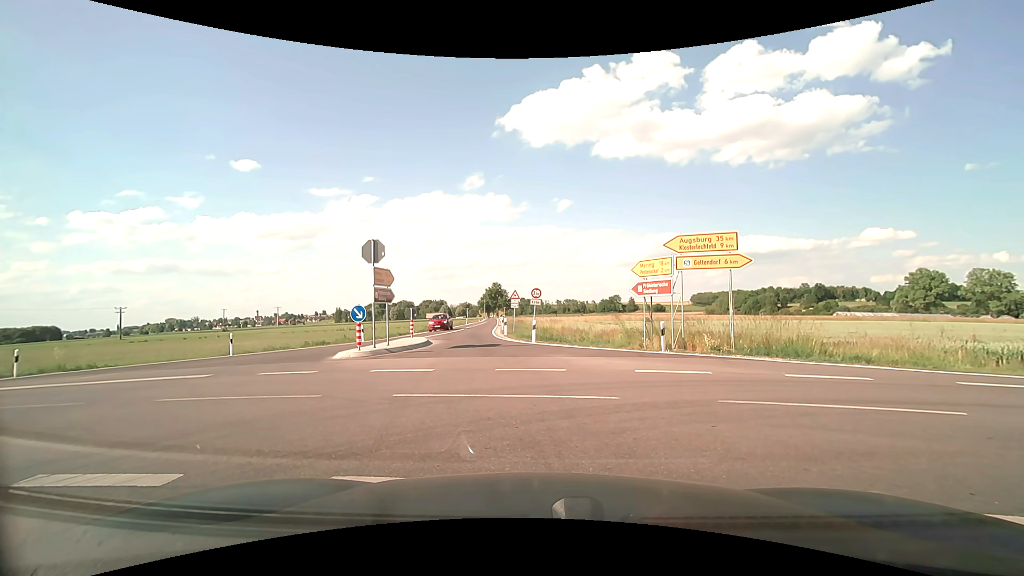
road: secondary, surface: asphalt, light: Day
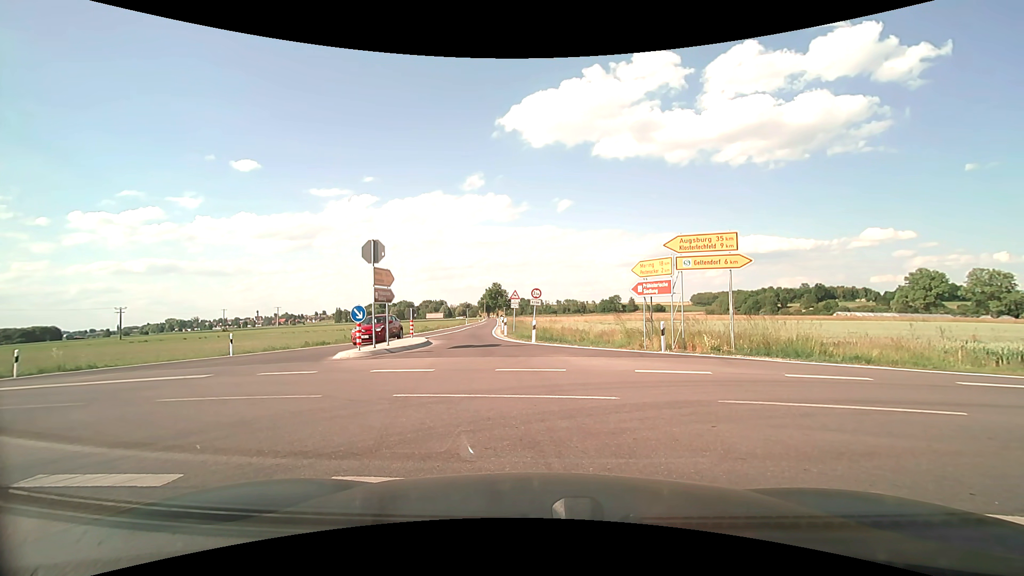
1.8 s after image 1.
(0.0, +0.1) m; 0°
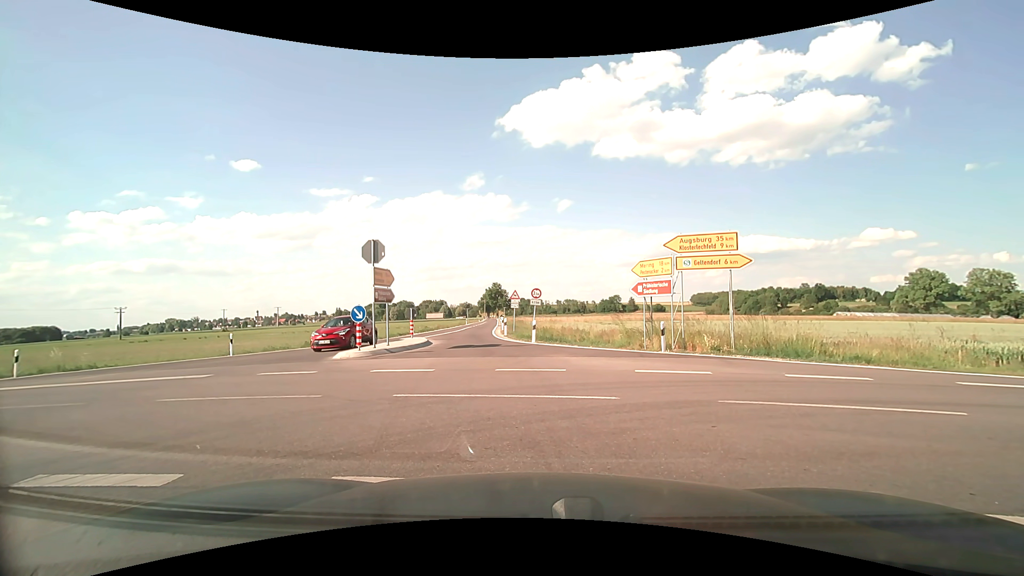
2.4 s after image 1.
(0.0, 0.0) m; 0°
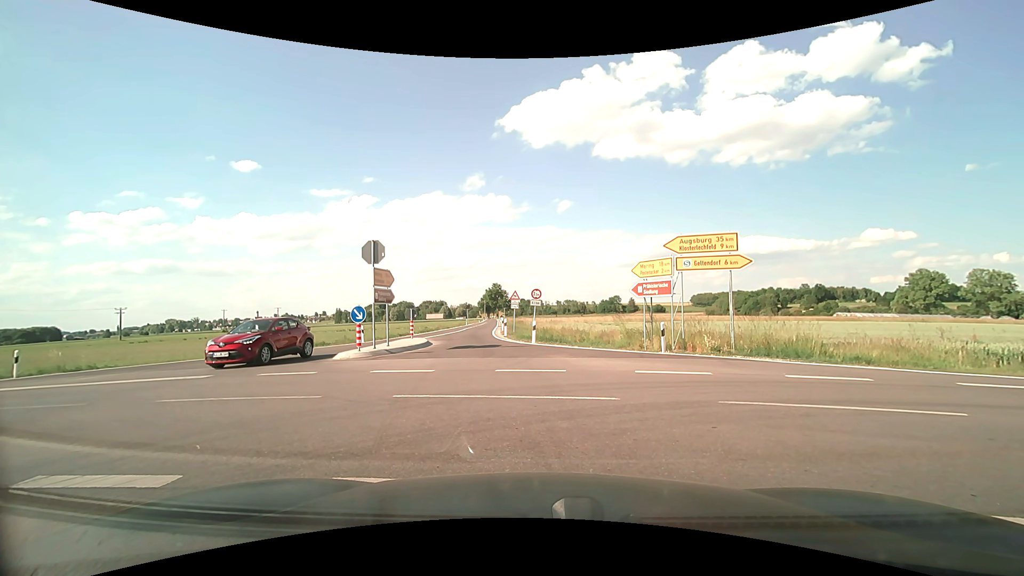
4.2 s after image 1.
(0.0, 0.0) m; 0°
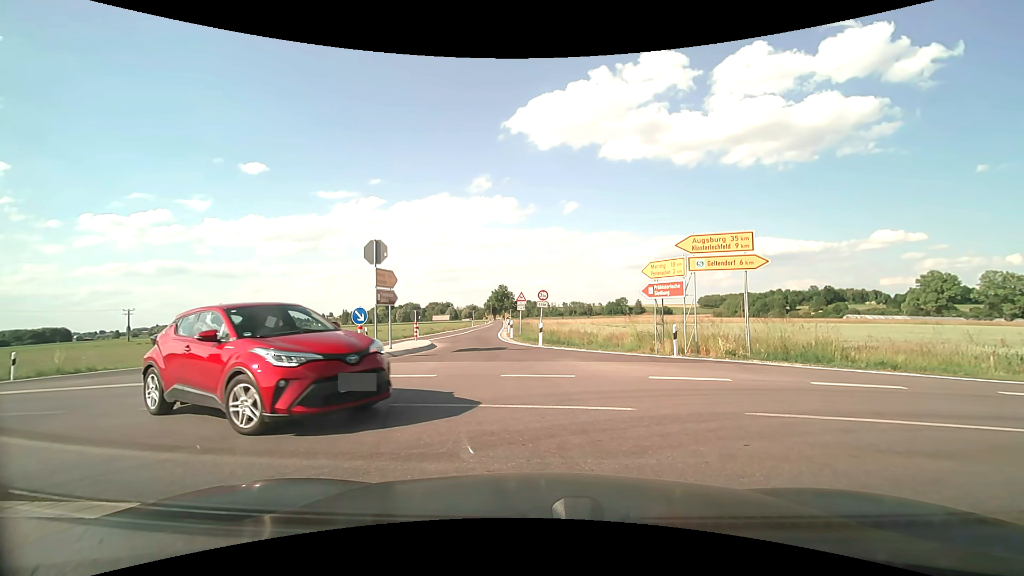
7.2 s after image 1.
(0.0, +0.6) m; 0°
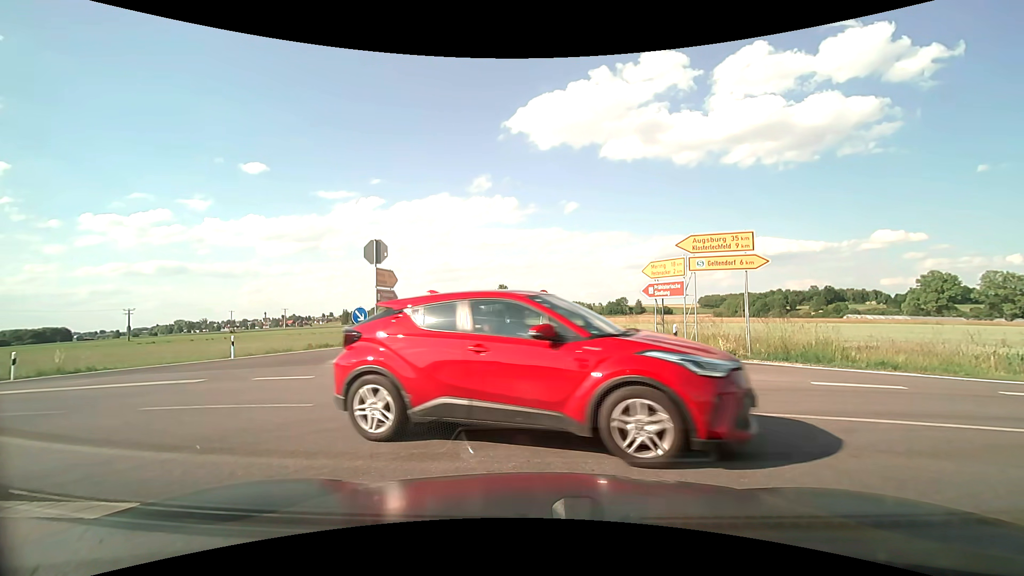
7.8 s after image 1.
(0.0, 0.0) m; 0°
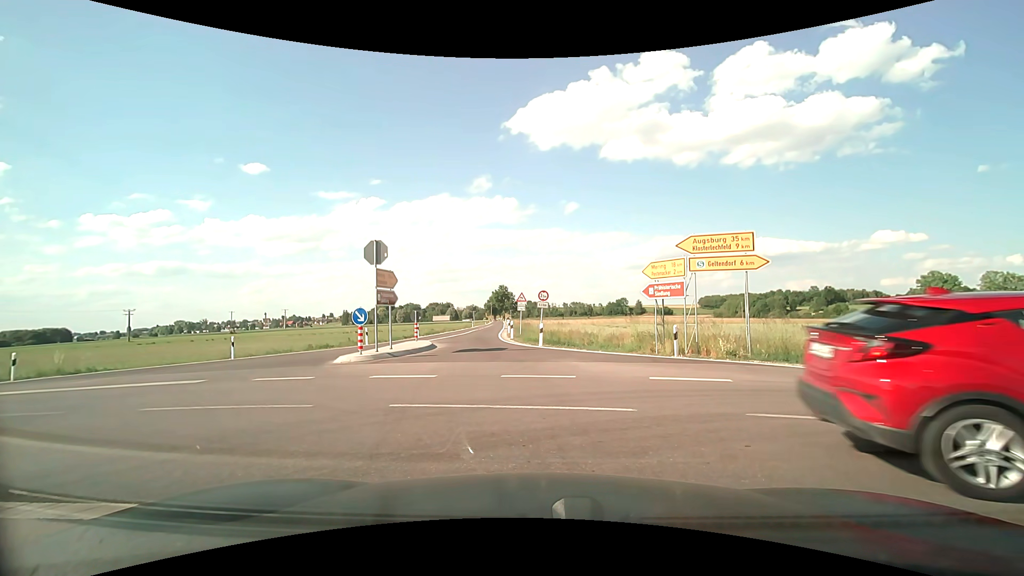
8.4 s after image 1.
(0.0, 0.0) m; 0°
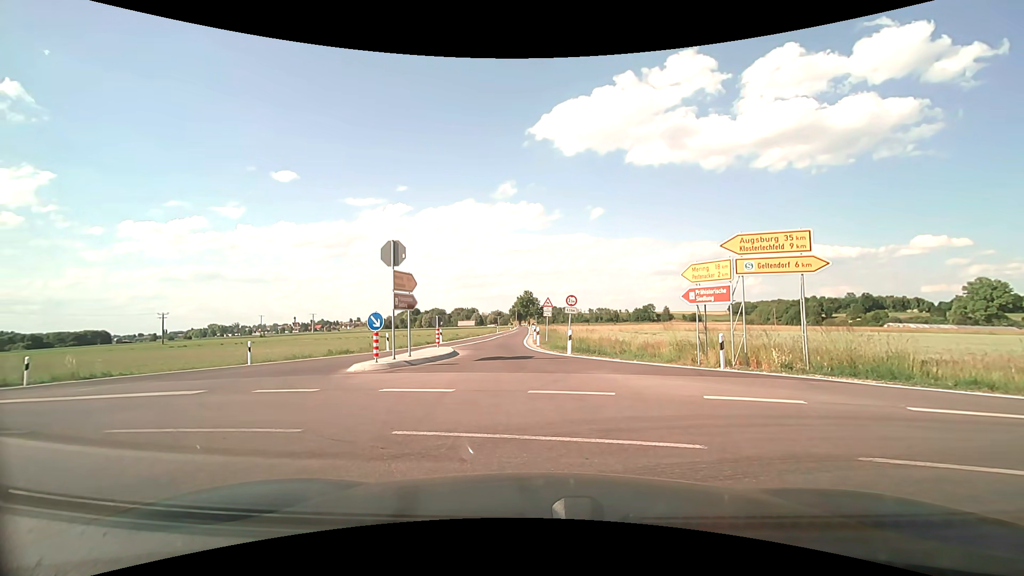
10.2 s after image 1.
(0.0, +1.5) m; -3°
(-4, +9) (-13, +13) (-23, +14) (-33, +15) (-43, +17) (-53, +18) (-63, +20) (-73, +21) (-83, +22) (-92, +24) m
